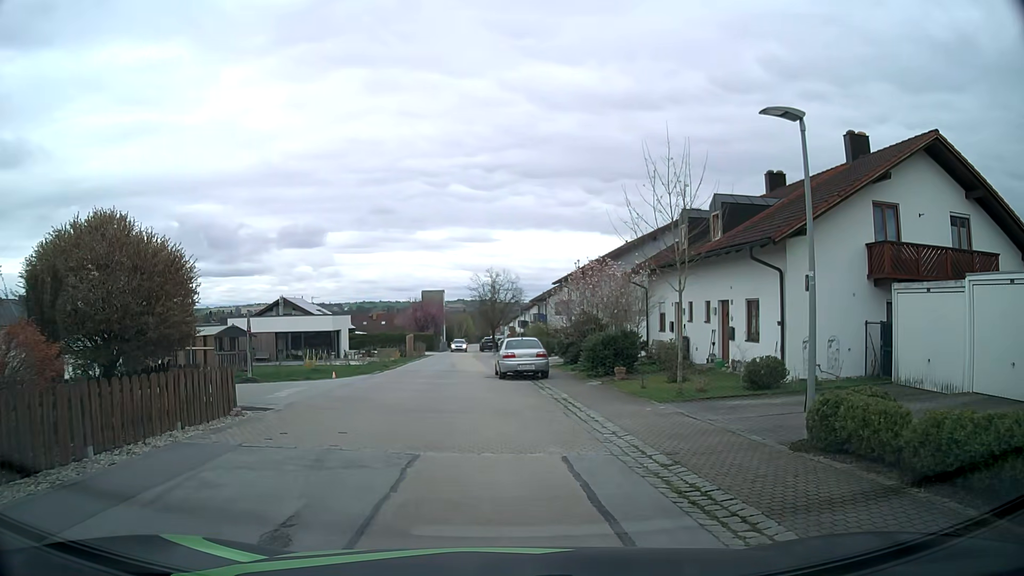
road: residential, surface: asphalt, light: Day
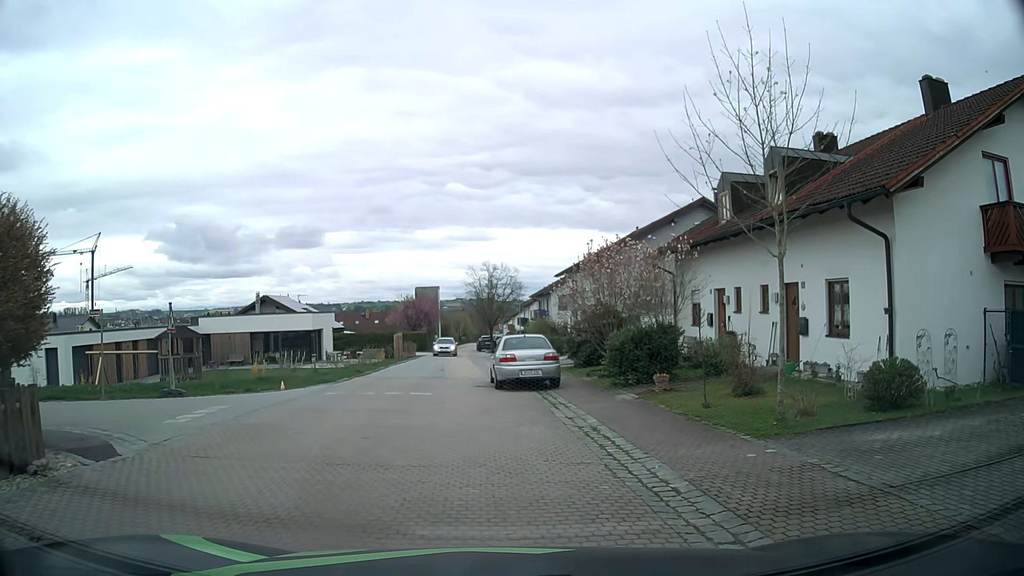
(0.0, +5.6) m; -1°
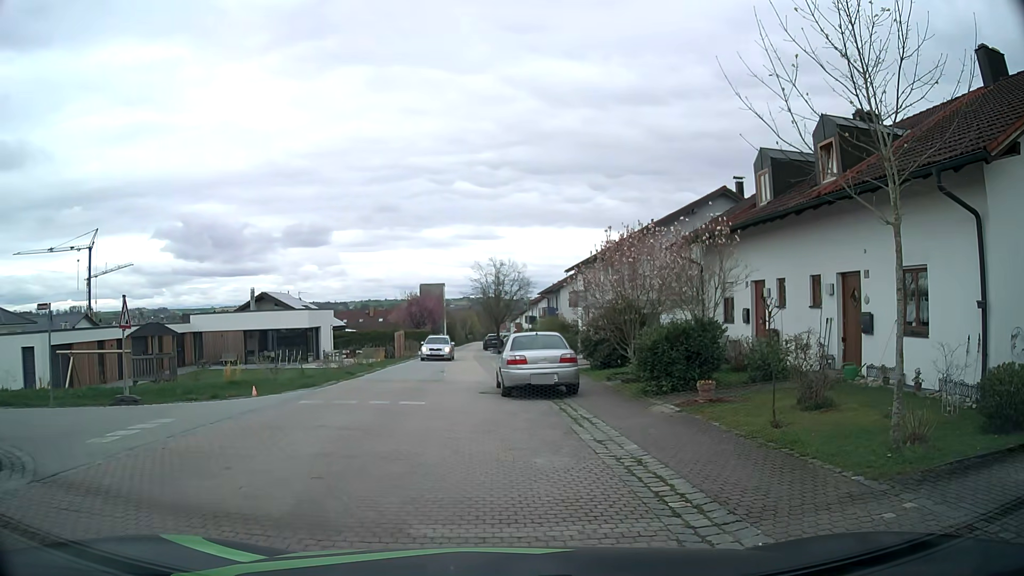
(0.0, +2.7) m; 0°
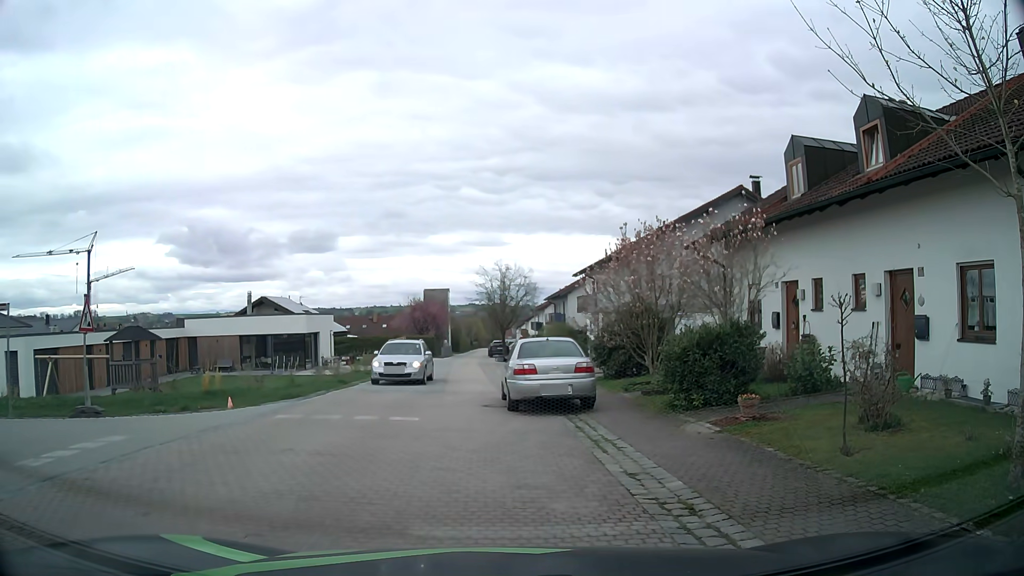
(0.0, +1.8) m; 0°
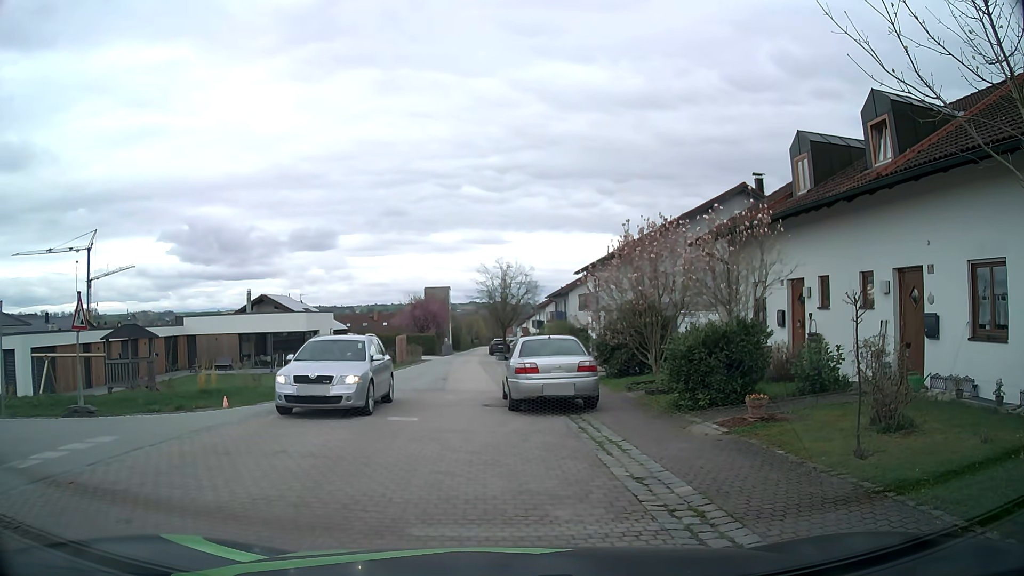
(0.0, +0.3) m; 0°
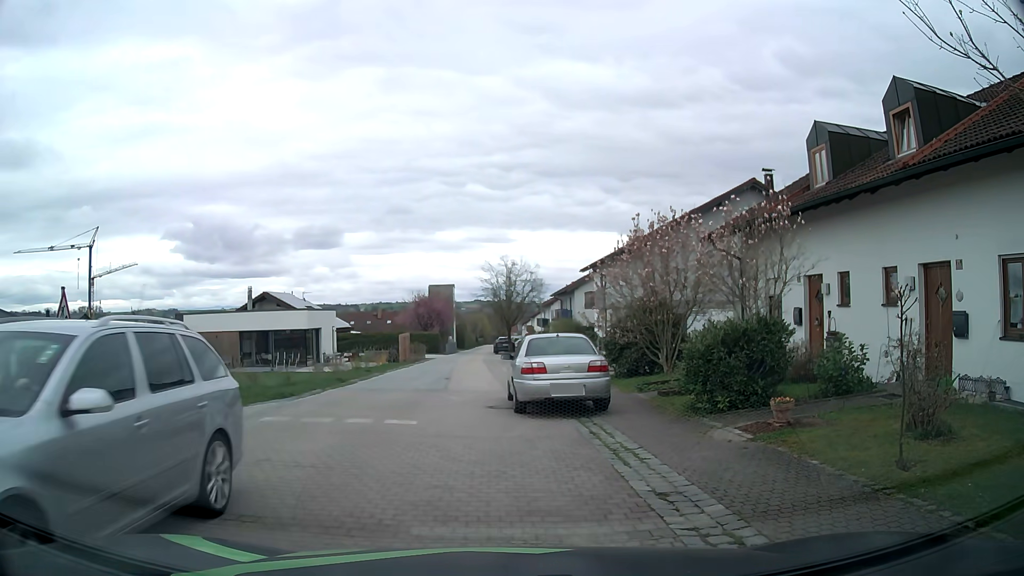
(0.0, +0.8) m; 0°
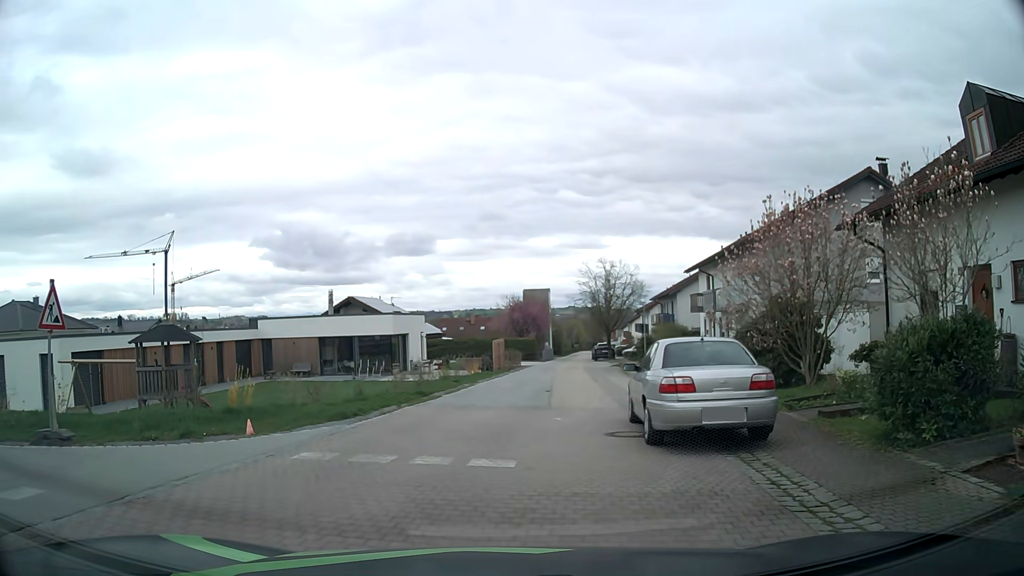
(-0.3, +3.4) m; -7°
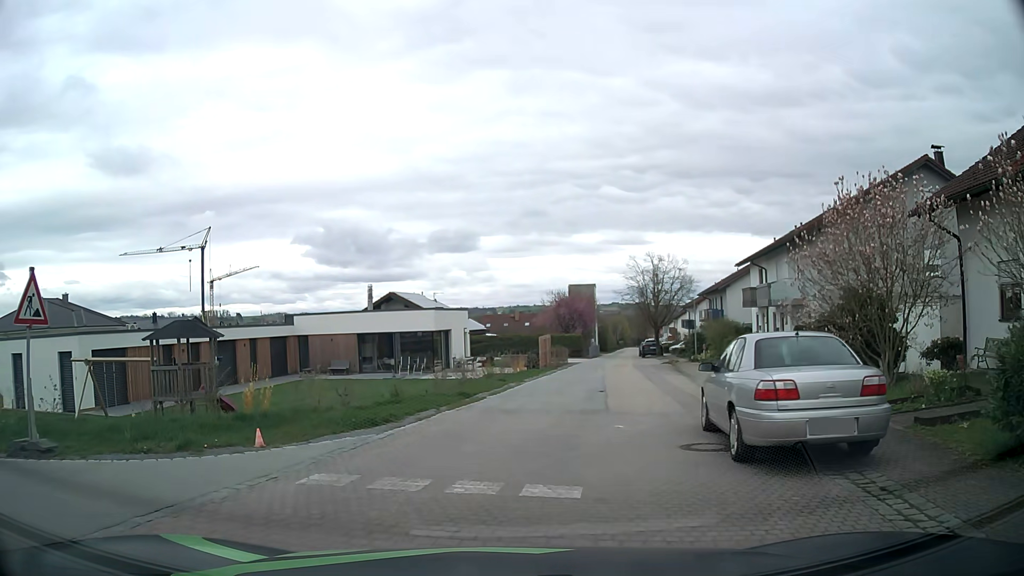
(-0.1, +1.7) m; -6°
(0, +10) (+3, +20) (+5, +30) (+7, +39) (+9, +49) (+11, +59) (+13, +69) (+15, +78) (+17, +88) (+20, +98) m
